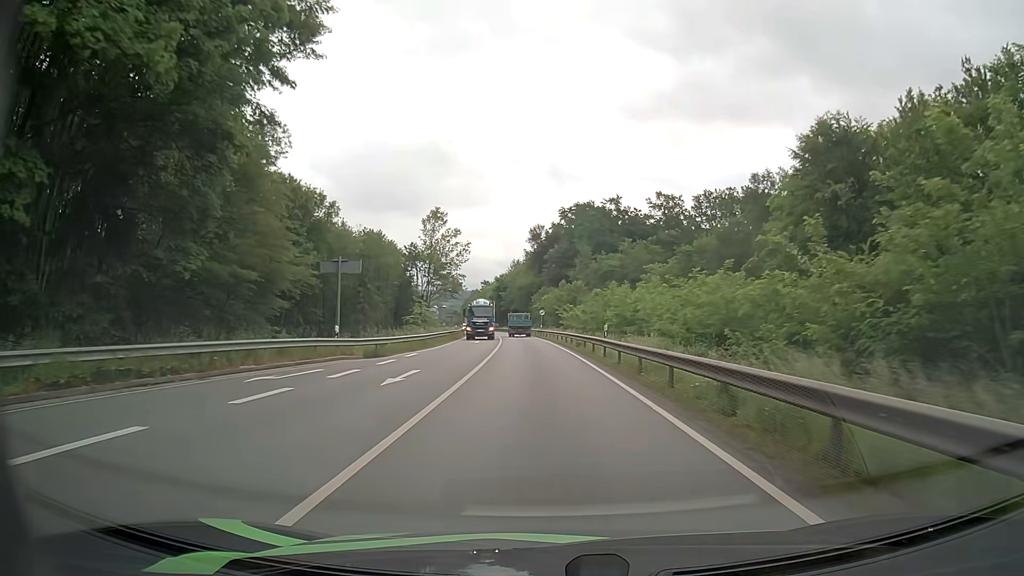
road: primary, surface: asphalt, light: Day
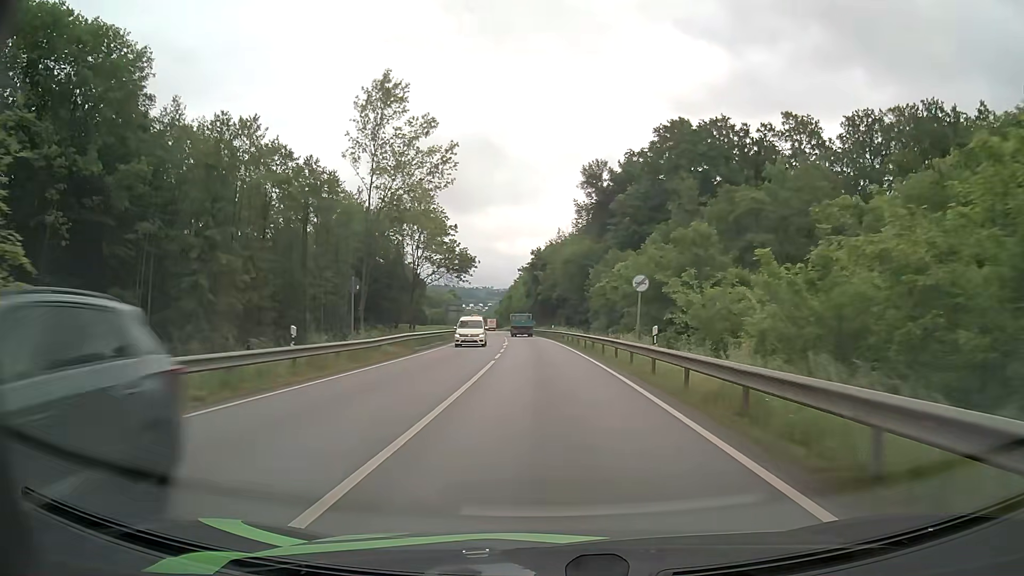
(-2.0, +56.6) m; -4°
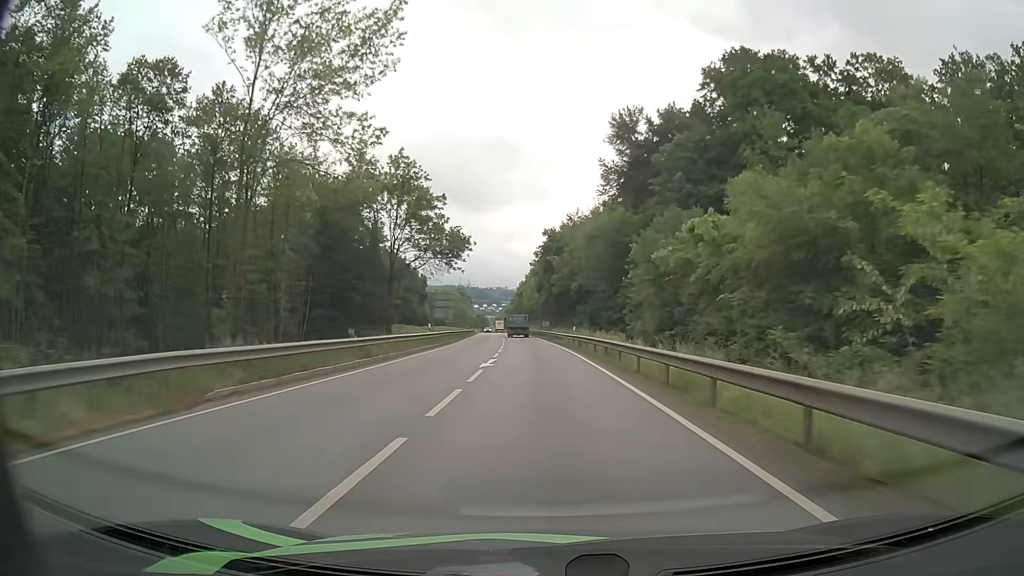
(-0.3, +22.4) m; -1°
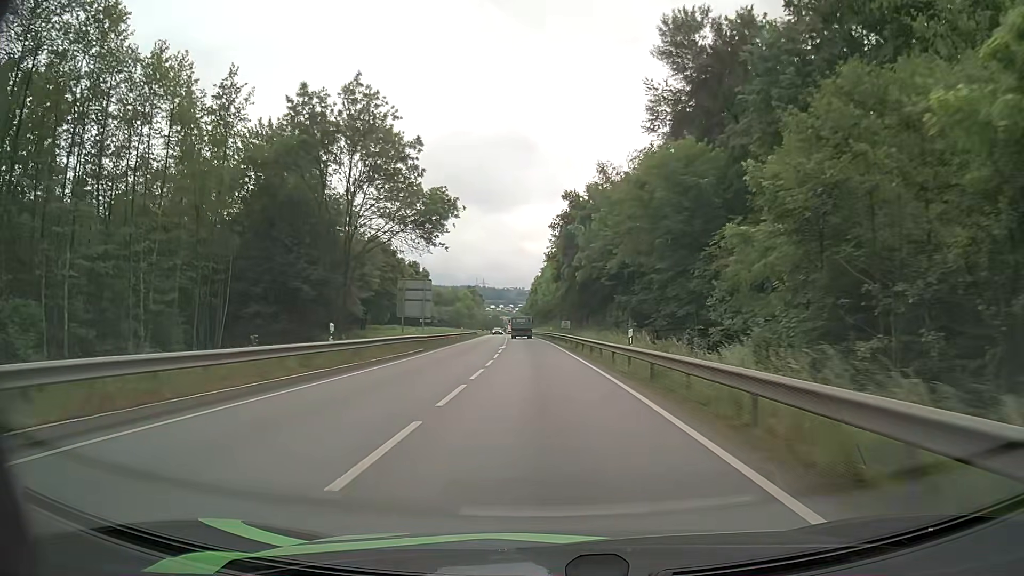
(-0.3, +22.5) m; -1°
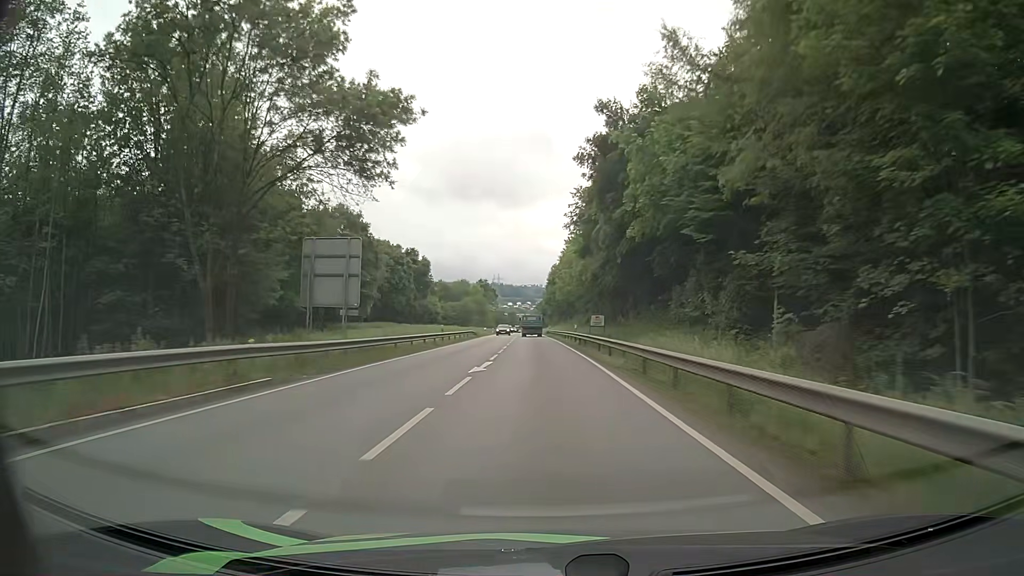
(-0.4, +22.9) m; -2°
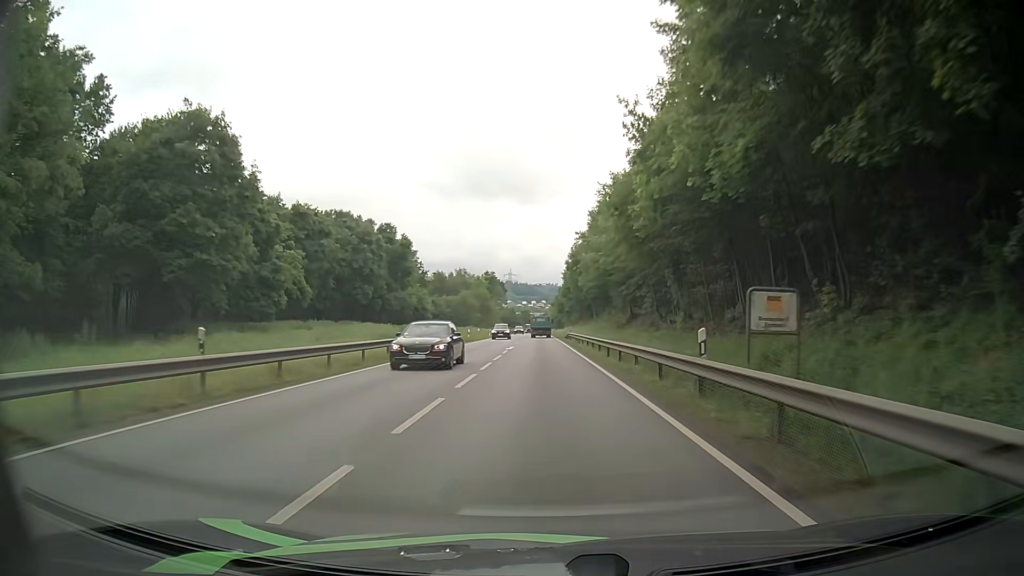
(-0.1, +34.4) m; -1°
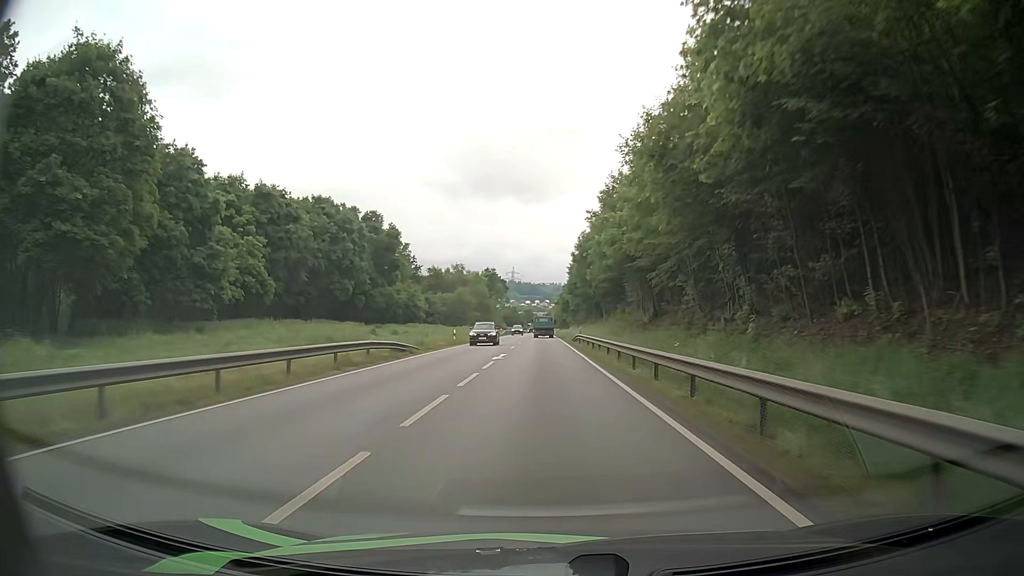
(-0.1, +11.4) m; 0°
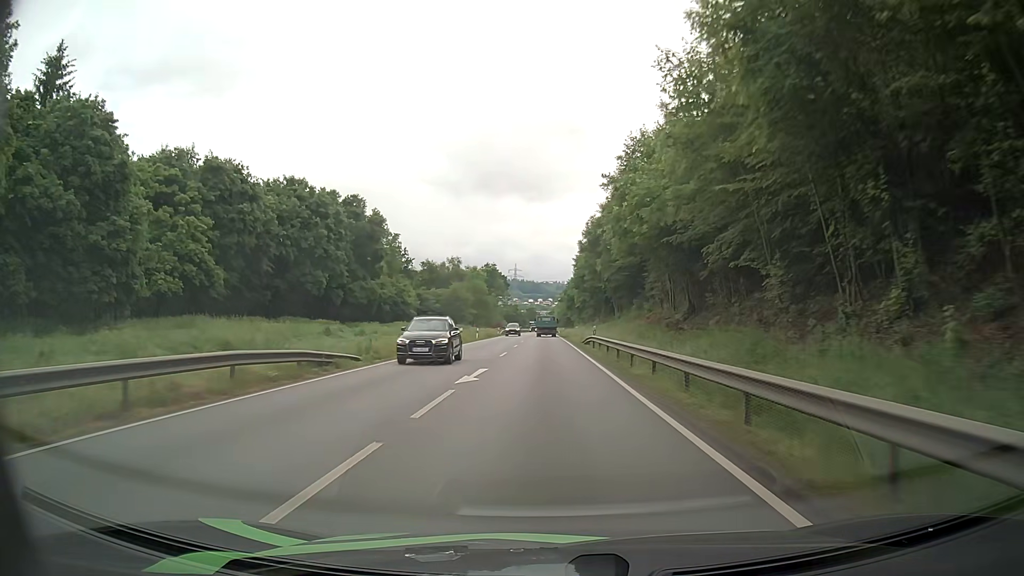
(0.0, +11.4) m; 0°
